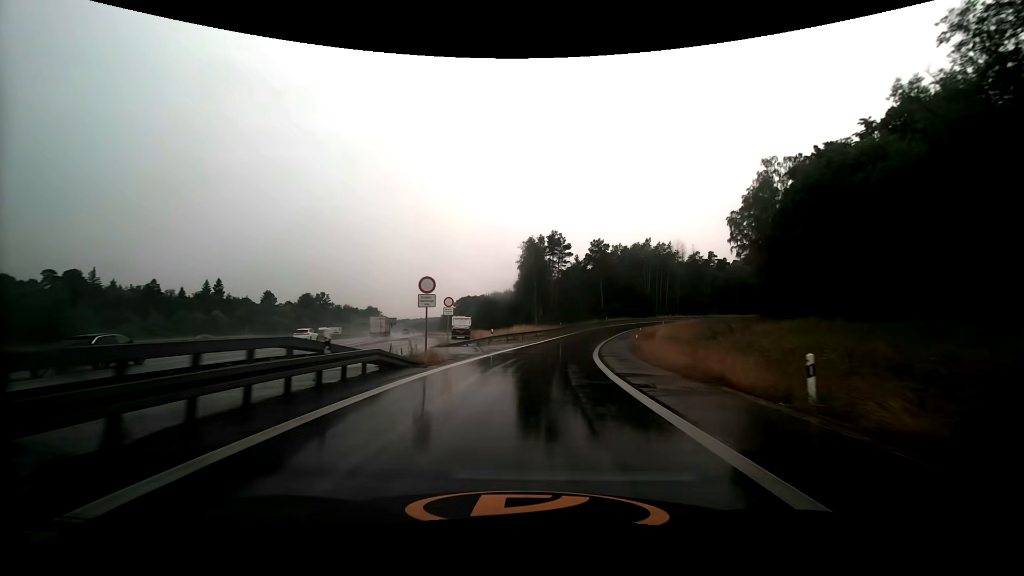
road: motorway_link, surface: asphalt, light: Day
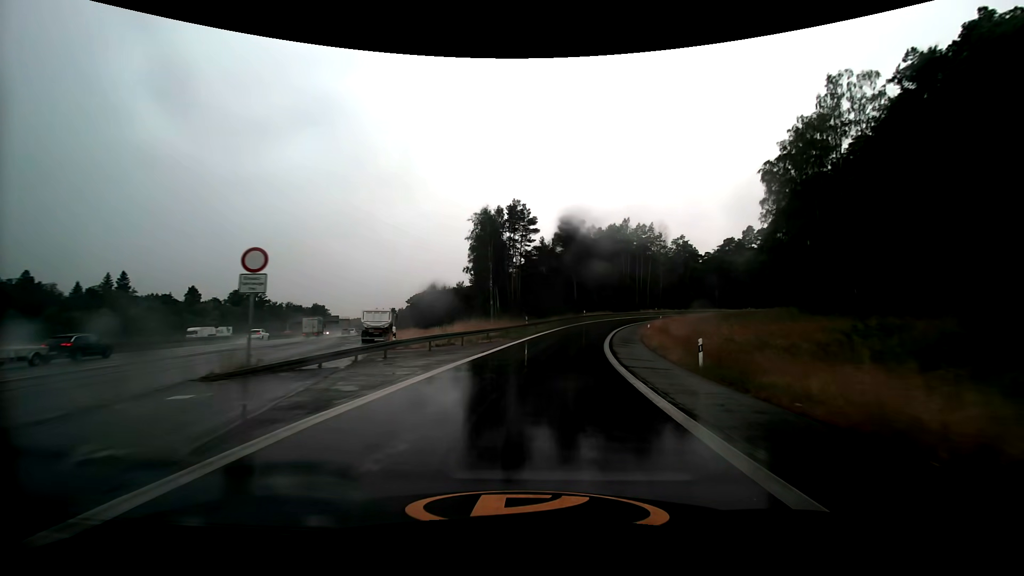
(+0.9, +21.6) m; +5°
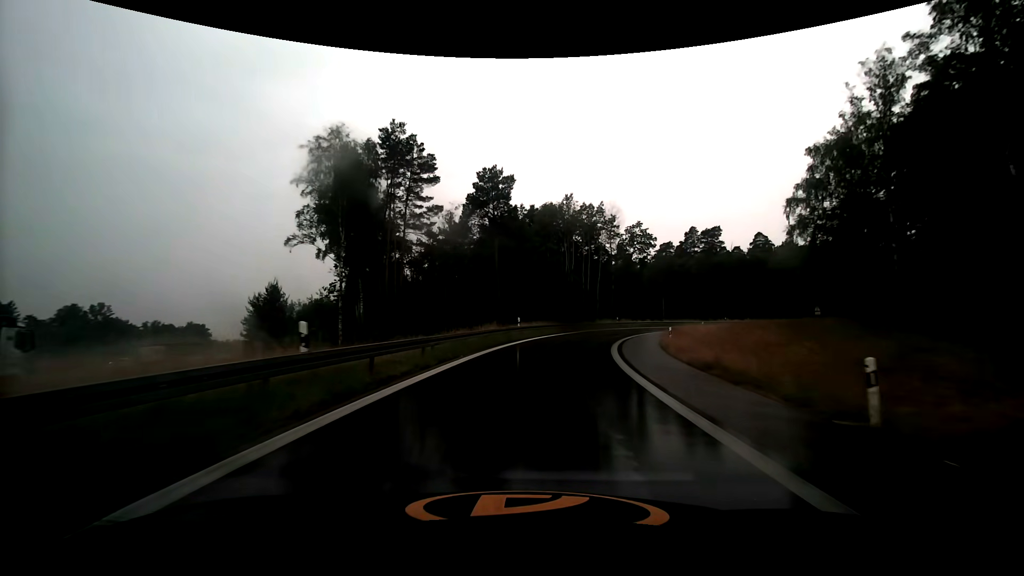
(+2.3, +31.3) m; +9°
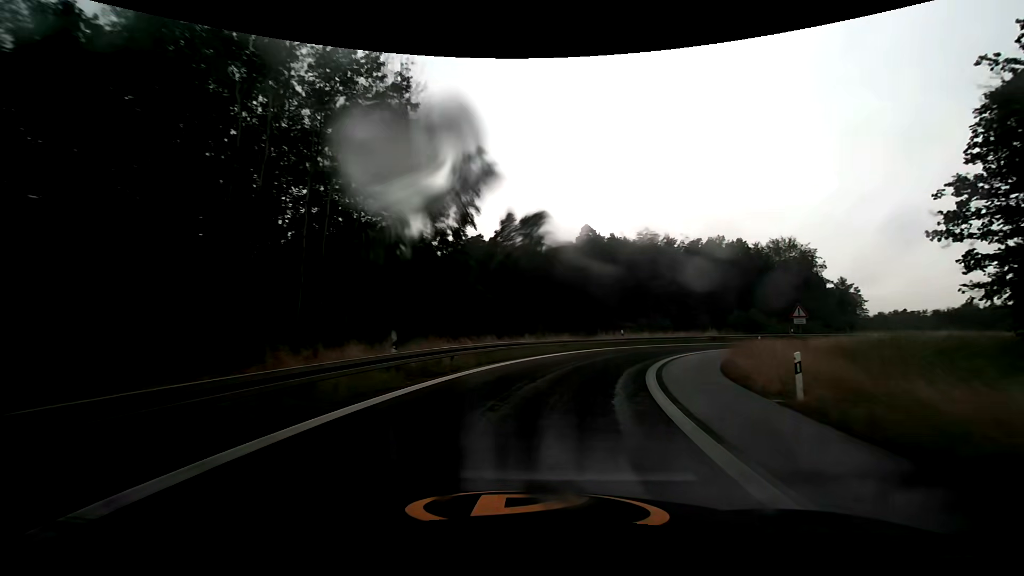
(+7.9, +45.3) m; +23°
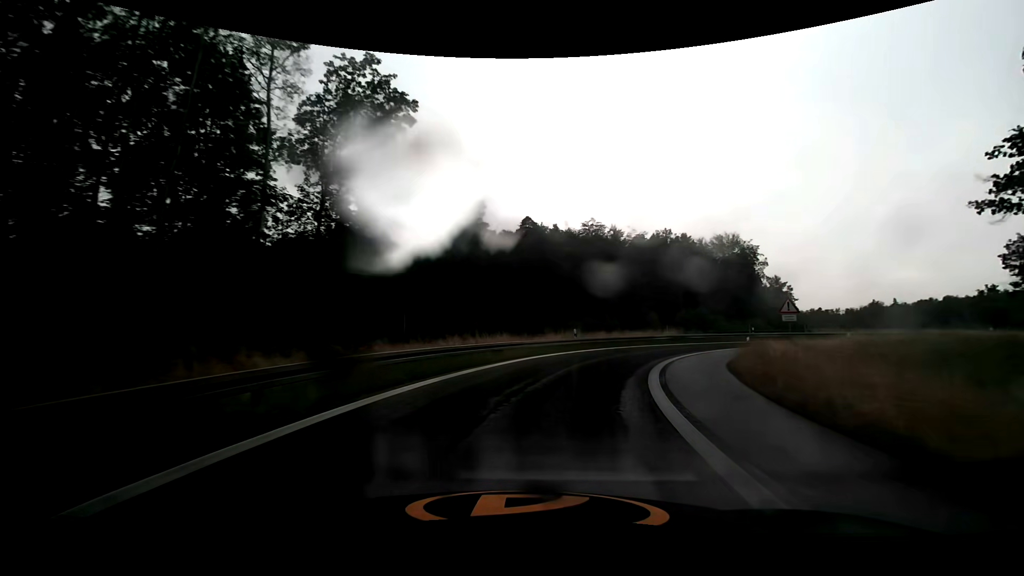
(+0.5, +8.6) m; +7°
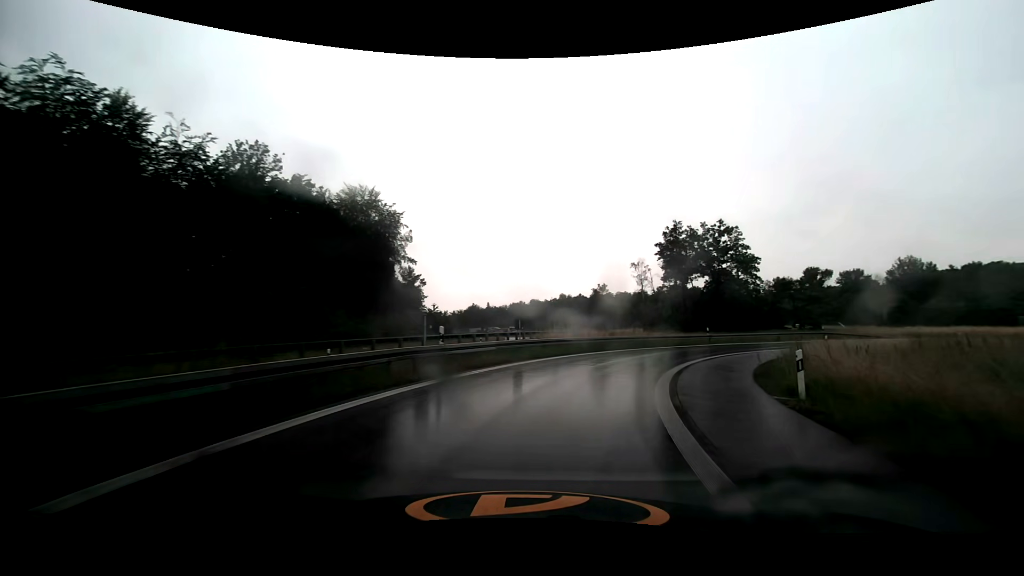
(+13.6, +38.1) m; +41°
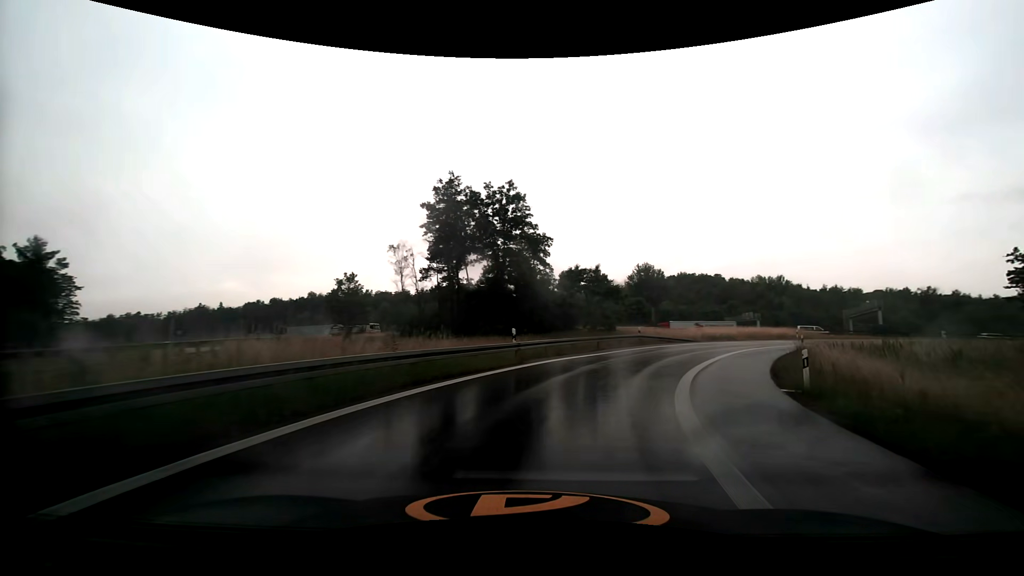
(+5.6, +23.2) m; +27°
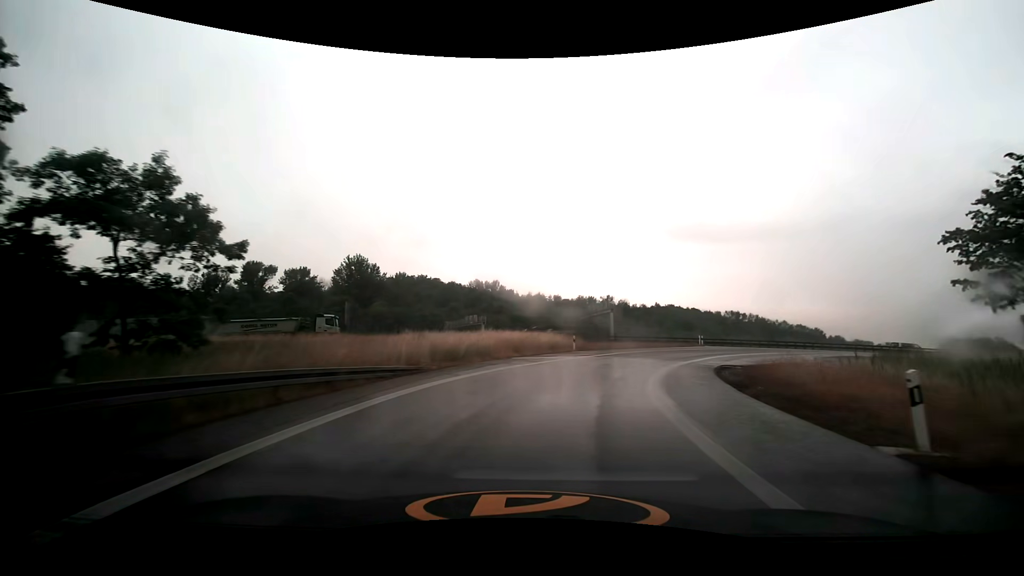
(+9.5, +31.1) m; +32°
(+1, +10) (+3, +20) (+7, +29) (+12, +37) (+19, +45) (+27, +51) (+35, +56) (+44, +61) (+54, +64) (+63, +68) m
